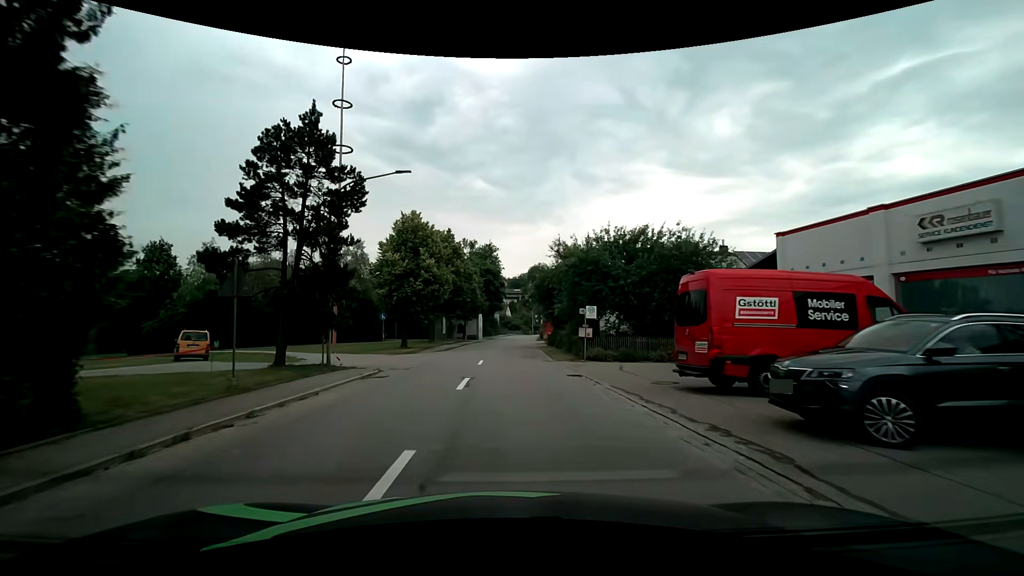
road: tertiary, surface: asphalt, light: Day
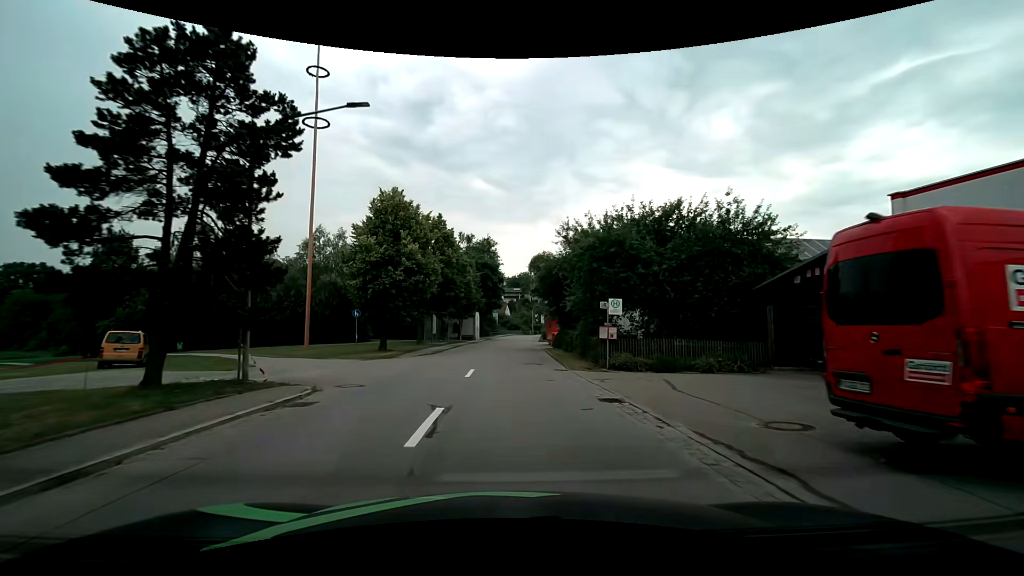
(0.0, +5.8) m; 0°
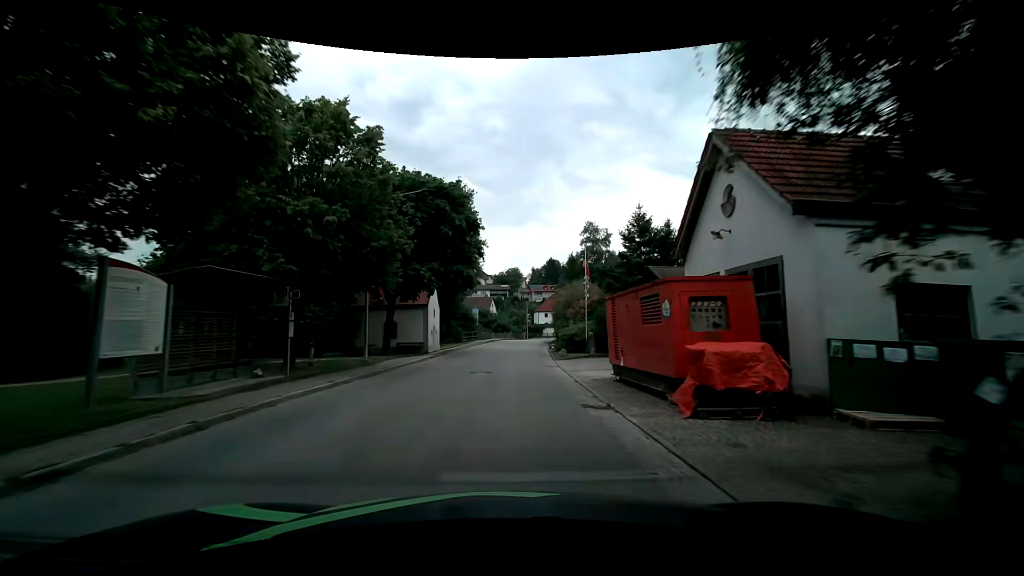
(+0.4, +32.8) m; +2°
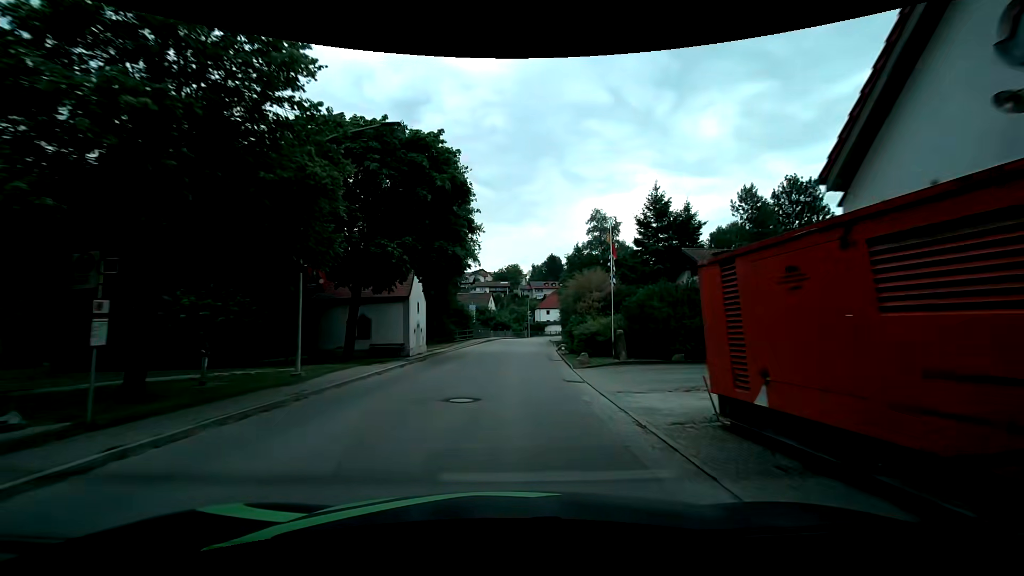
(0.0, +7.0) m; 0°
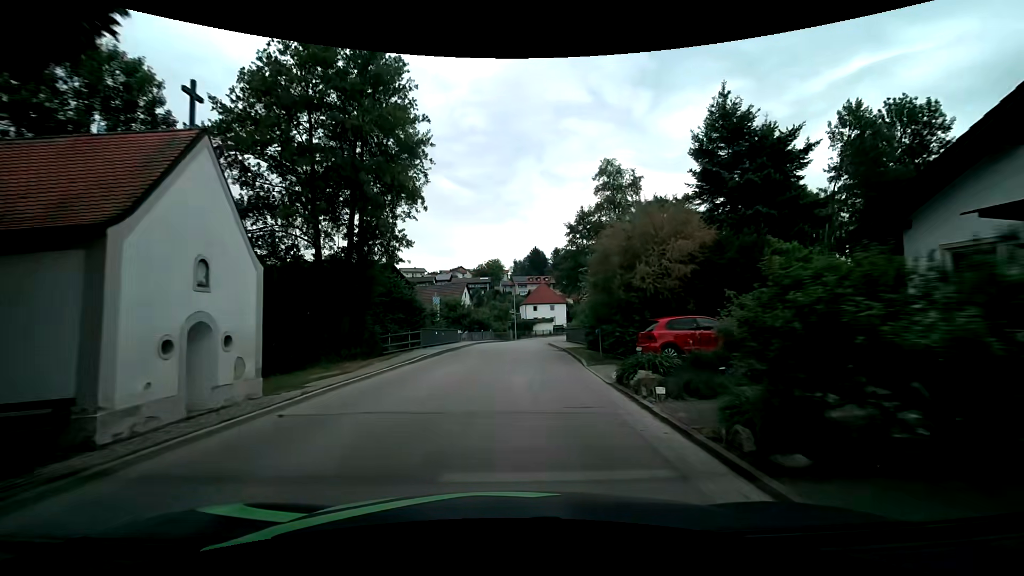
(+0.3, +21.4) m; +3°
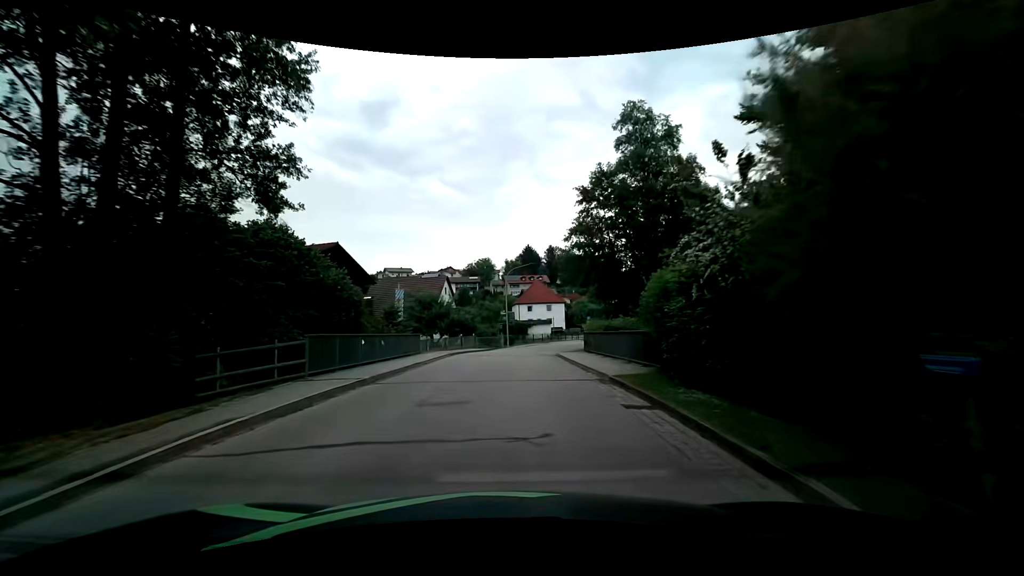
(-0.1, +14.3) m; 0°
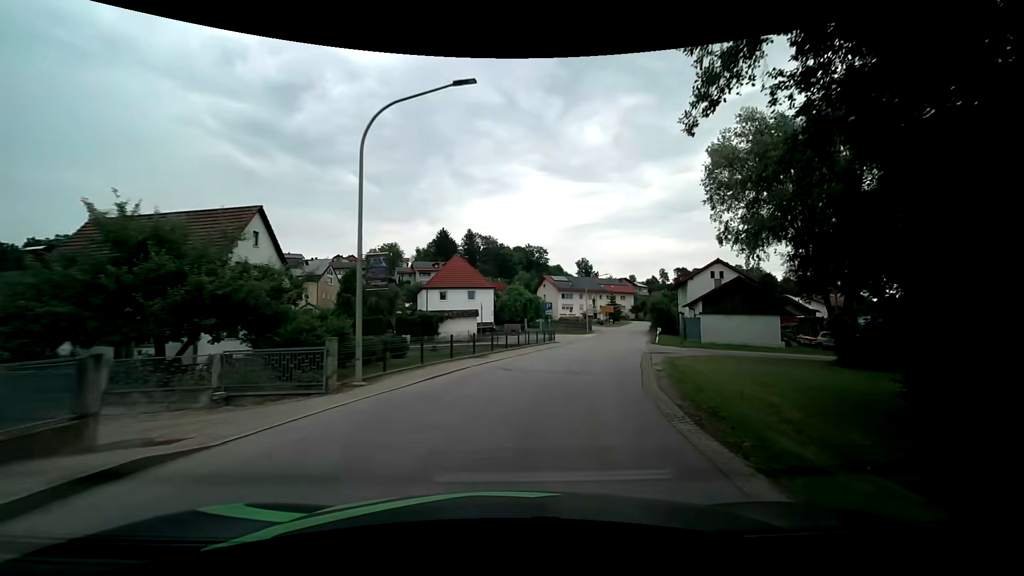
(+1.3, +32.5) m; +10°
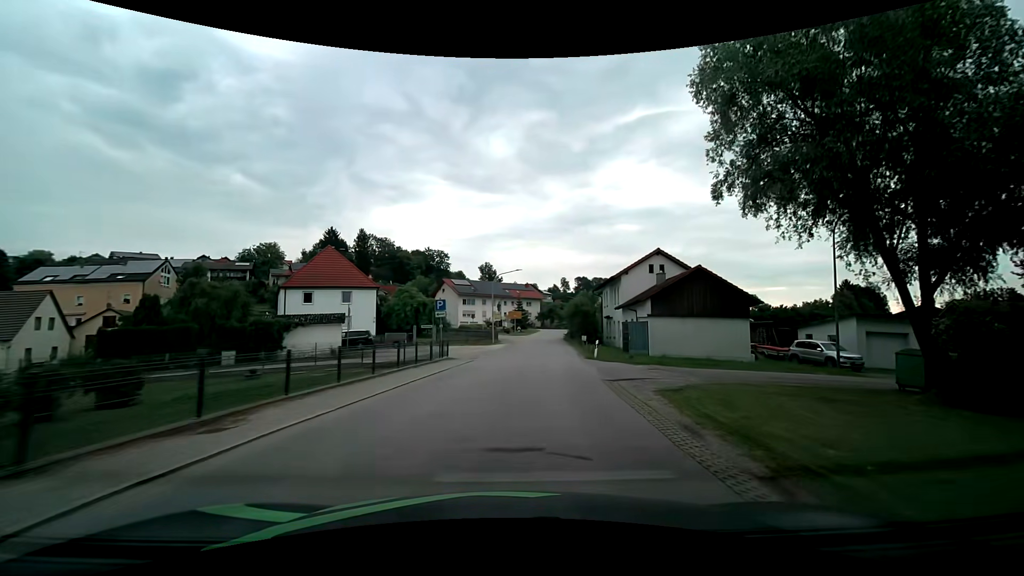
(+1.3, +13.0) m; +12°
(0, +10) (+1, +20) (+2, +30) (+3, +40) (+3, +50) (+4, +60) (+5, +70) (+7, +80) (+8, +90) (+10, +99) m
